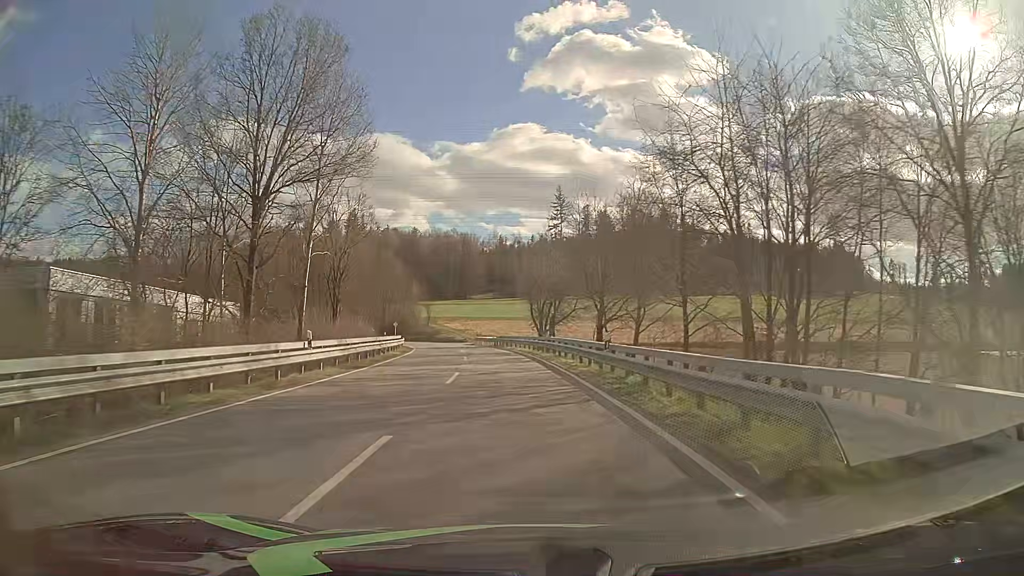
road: tertiary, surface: asphalt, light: Day
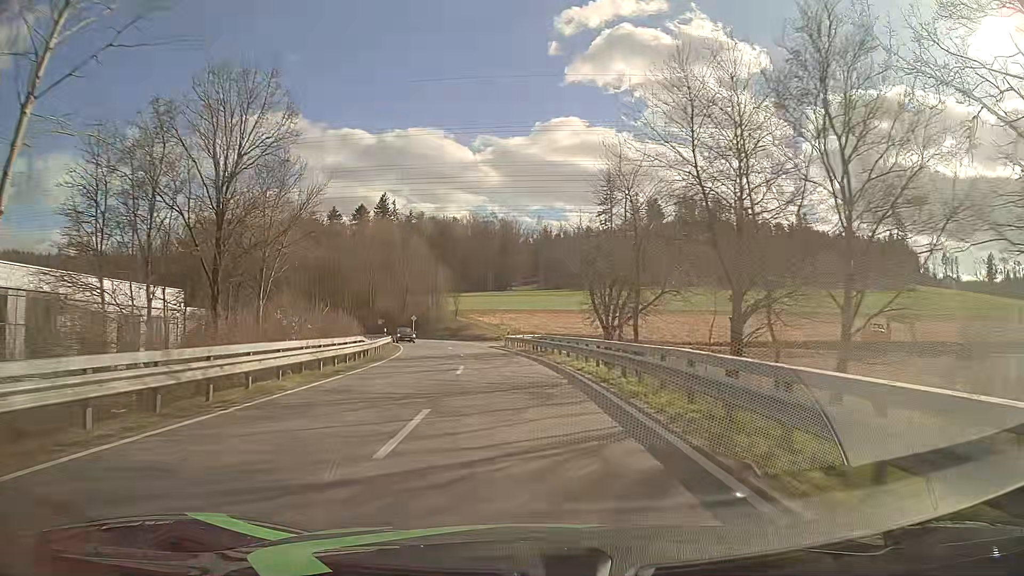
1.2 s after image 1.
(-0.8, +21.5) m; -4°
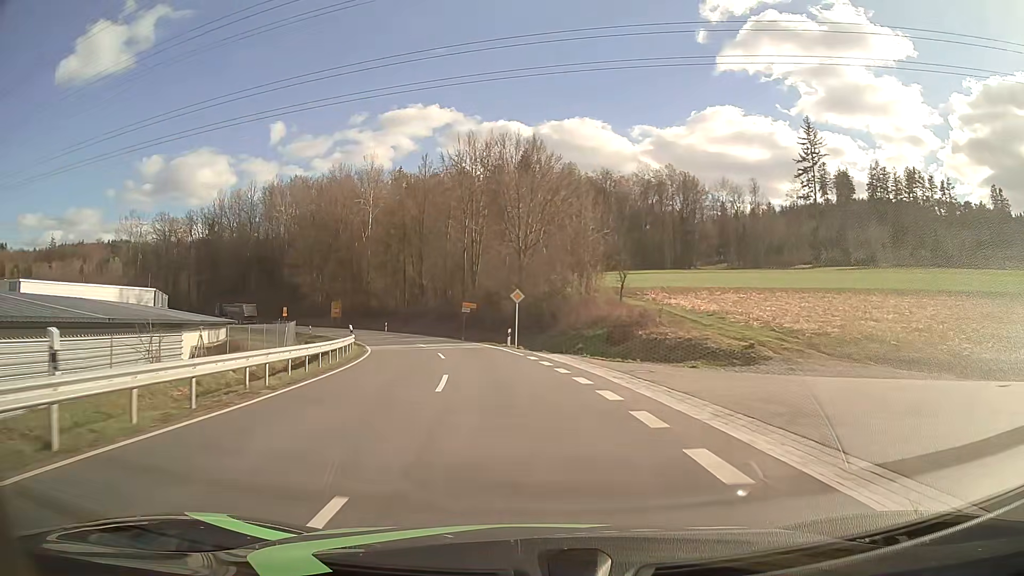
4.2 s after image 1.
(-5.4, +52.3) m; -14°
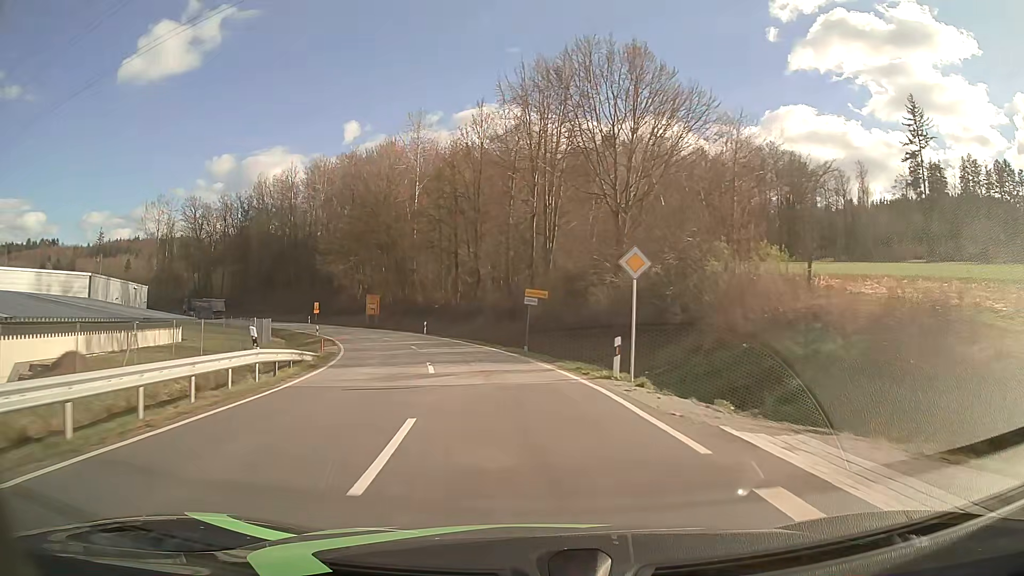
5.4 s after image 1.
(-1.3, +20.3) m; -7°
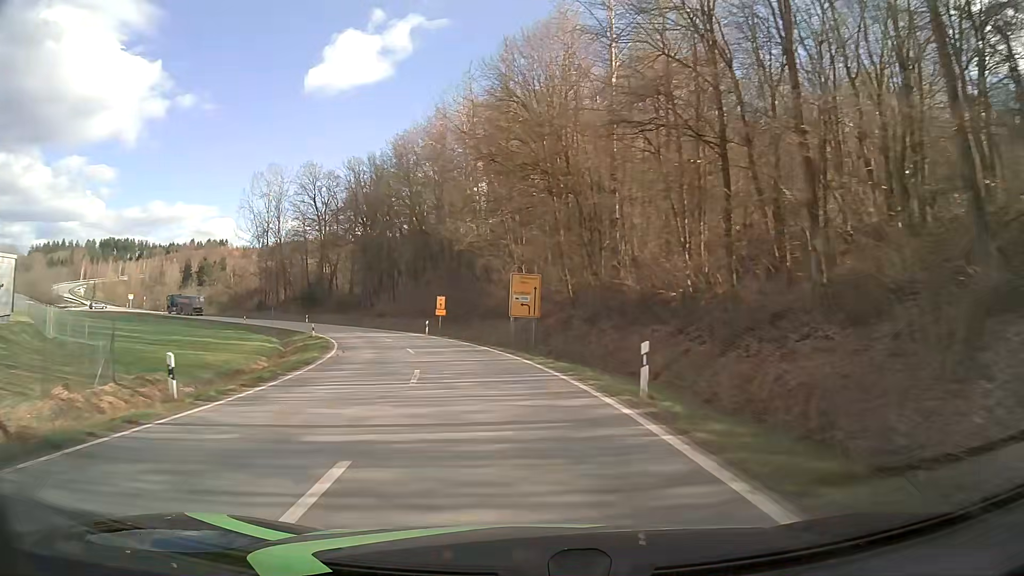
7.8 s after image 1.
(-5.9, +39.6) m; -18°
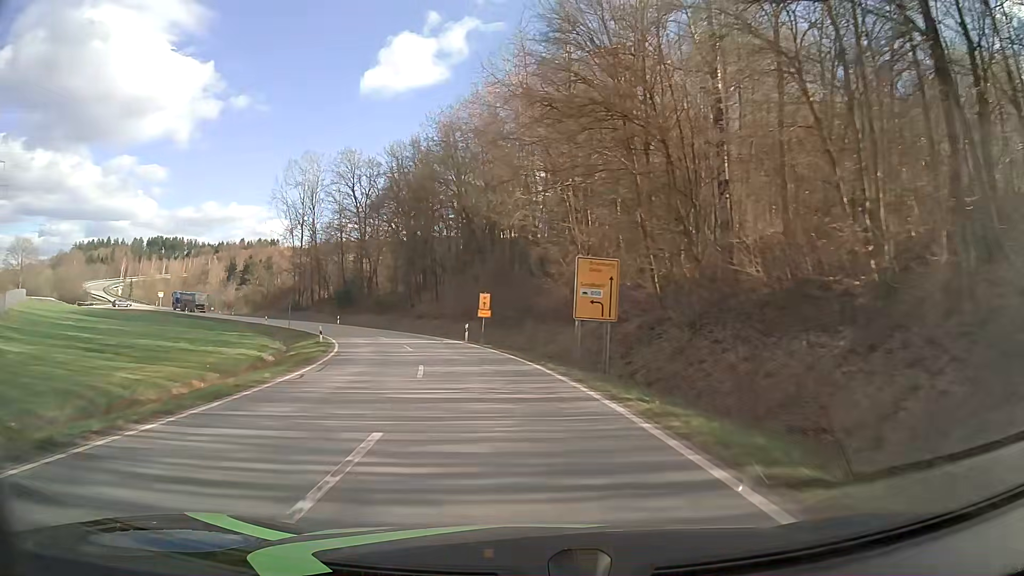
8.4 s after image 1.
(-0.5, +10.2) m; -5°
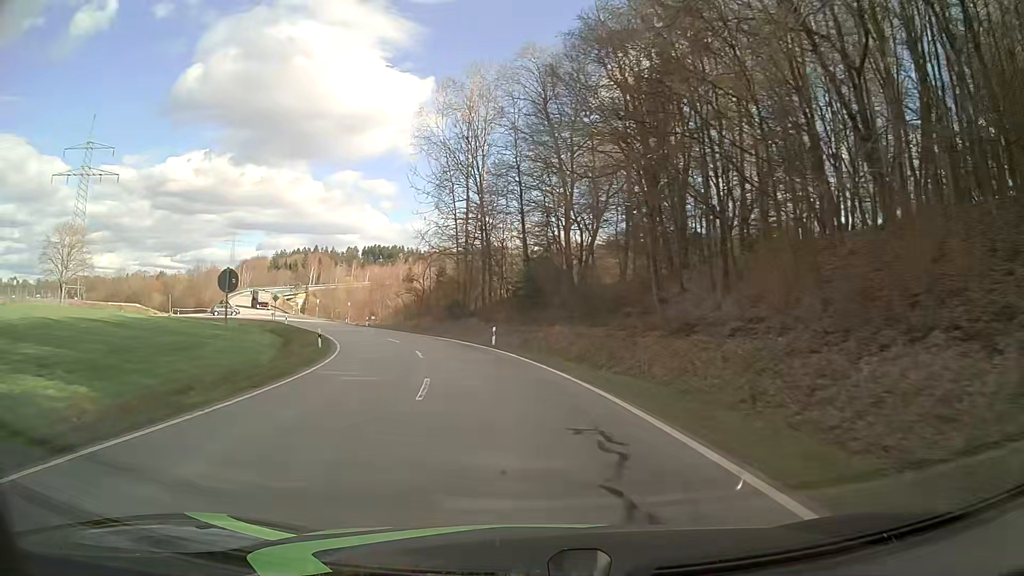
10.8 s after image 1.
(-6.9, +41.2) m; -20°
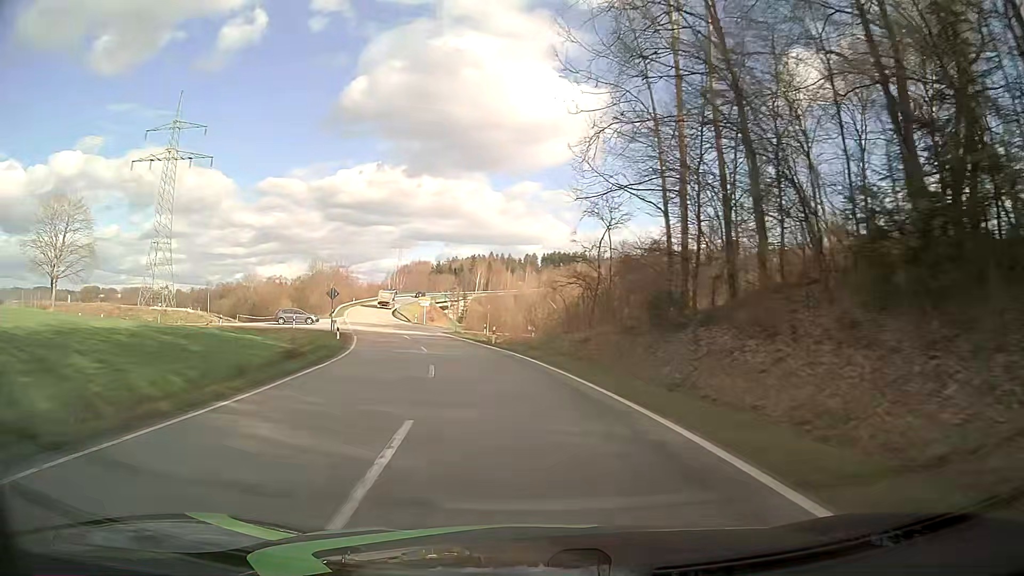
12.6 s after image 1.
(-4.5, +32.0) m; -15°
(0, +10) (-2, +20) (-3, +30) (-6, +39) (-8, +49) (-11, +59) (-14, +68) (-17, +78) (-20, +87) (-23, +97) m
